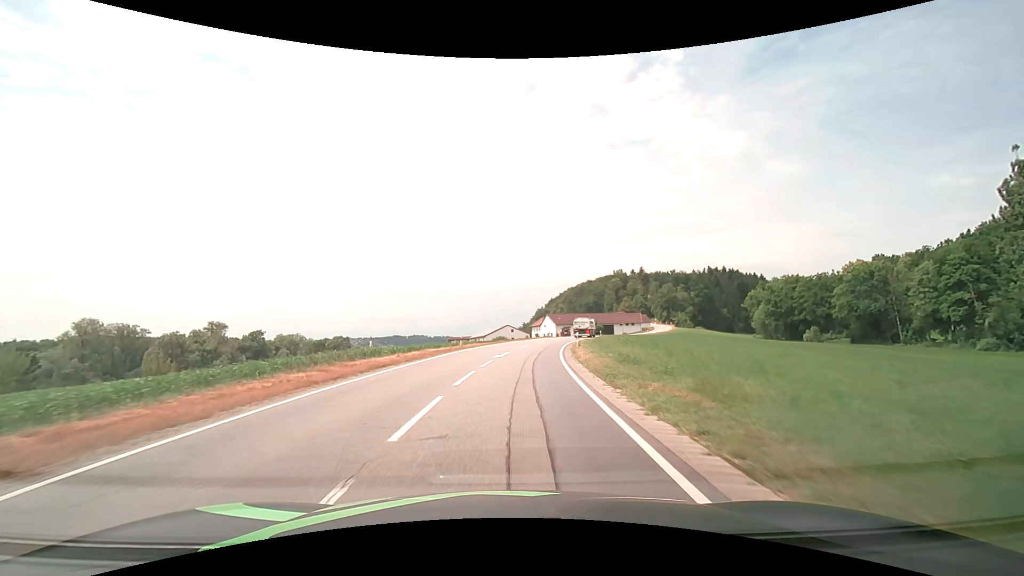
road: secondary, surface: asphalt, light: Day
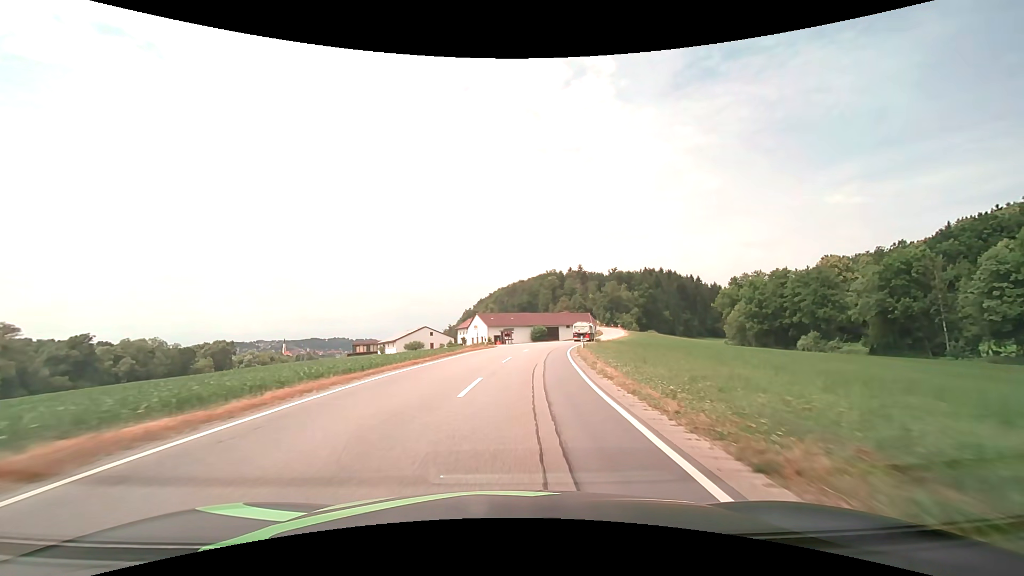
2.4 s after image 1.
(+1.9, +36.7) m; +7°
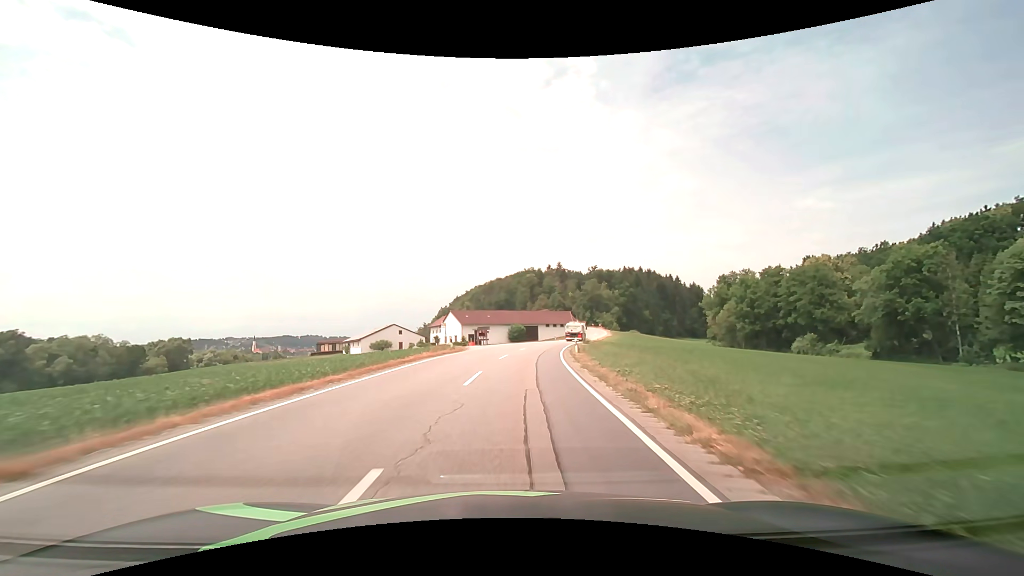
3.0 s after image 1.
(+0.2, +9.3) m; +3°
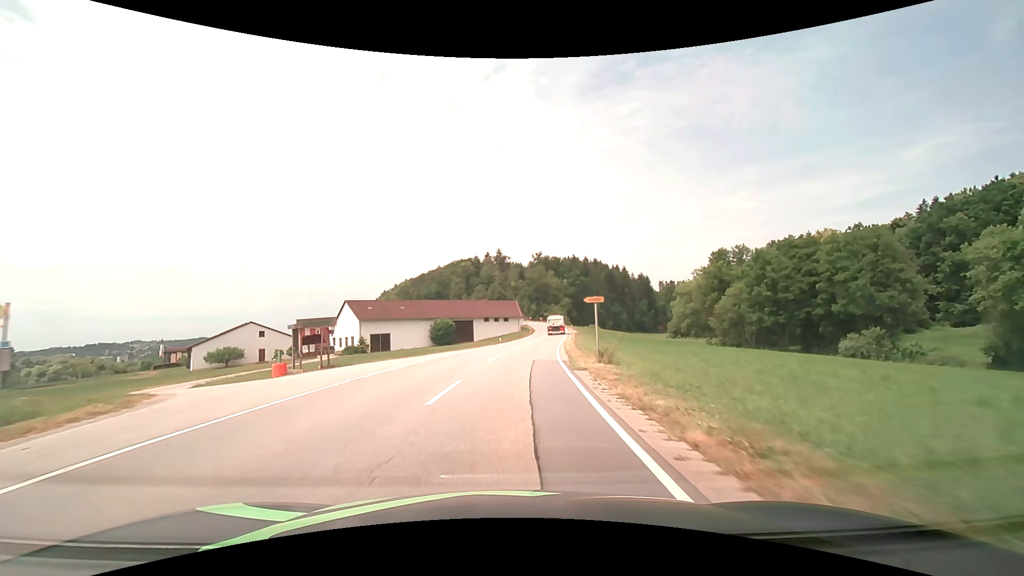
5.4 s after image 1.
(+2.8, +37.6) m; +8°
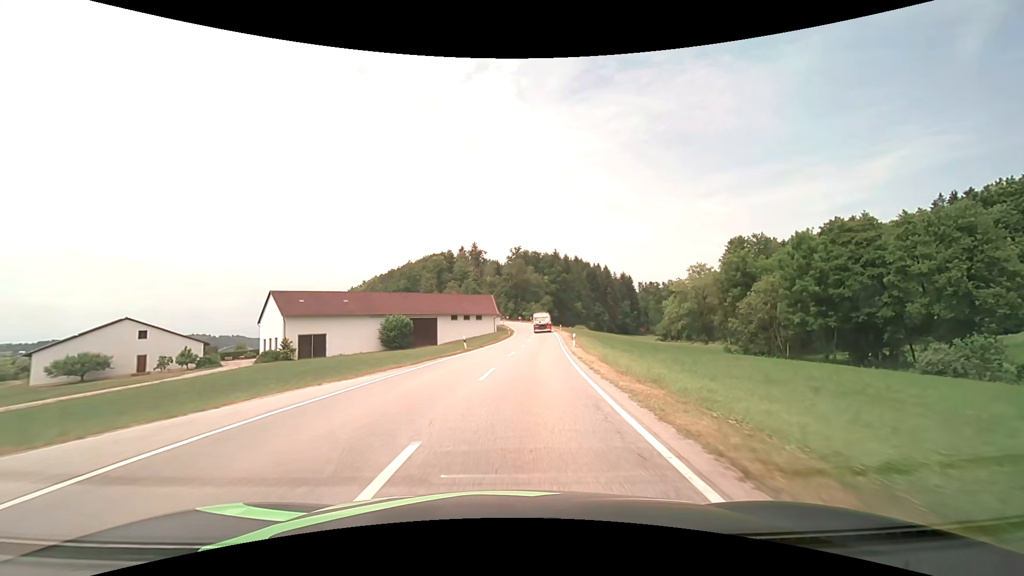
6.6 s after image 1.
(+0.3, +19.3) m; +2°
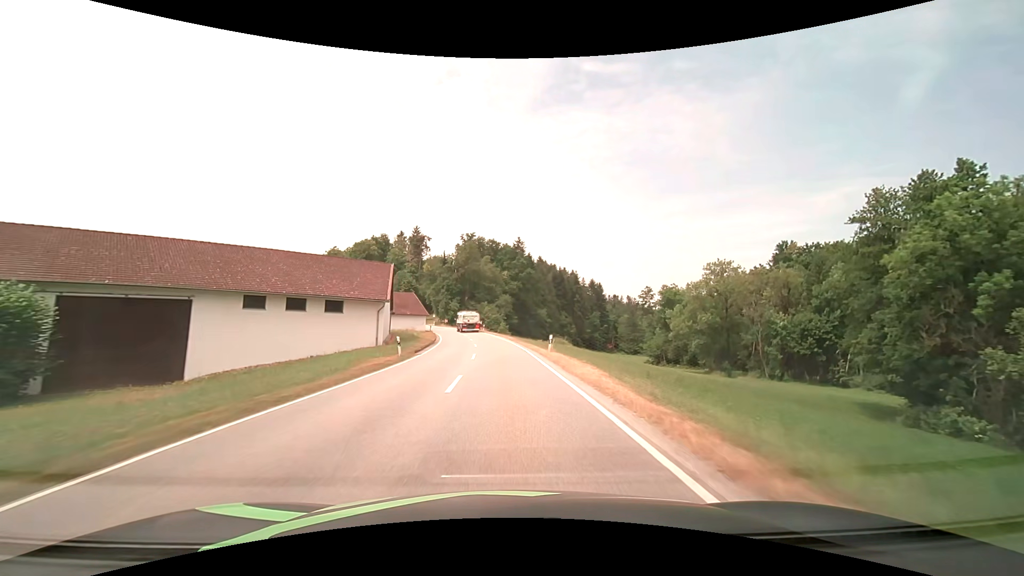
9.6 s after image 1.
(+3.5, +48.8) m; +6°
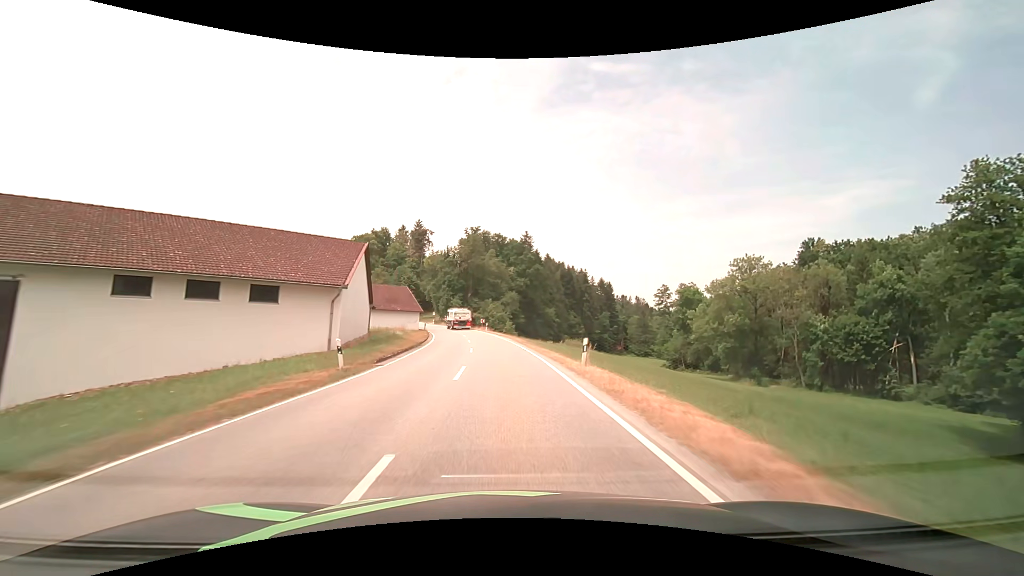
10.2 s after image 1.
(0.0, +9.7) m; -1°
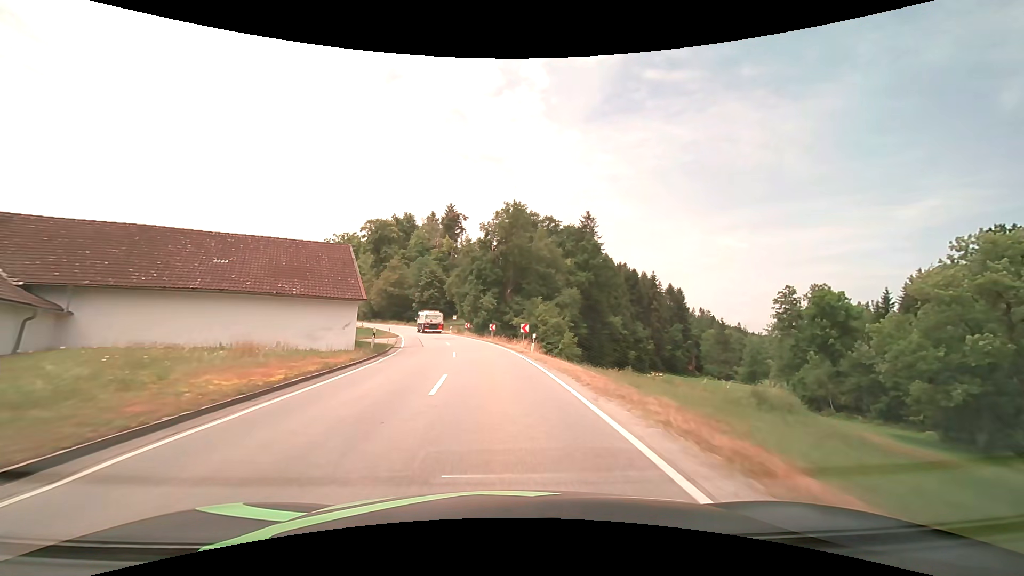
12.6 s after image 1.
(-1.3, +38.0) m; -5°
(0, +10) (-1, +20) (-2, +30) (-3, +40) (-5, +50) (-8, +59) (-11, +69) (-14, +78) (-18, +88) (-22, +97) m
